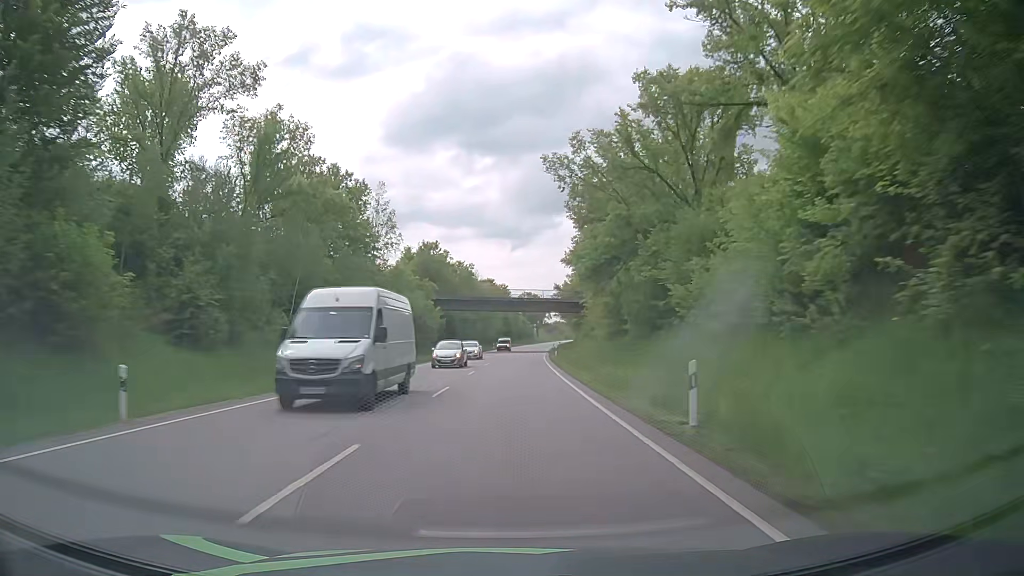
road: primary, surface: asphalt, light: Day
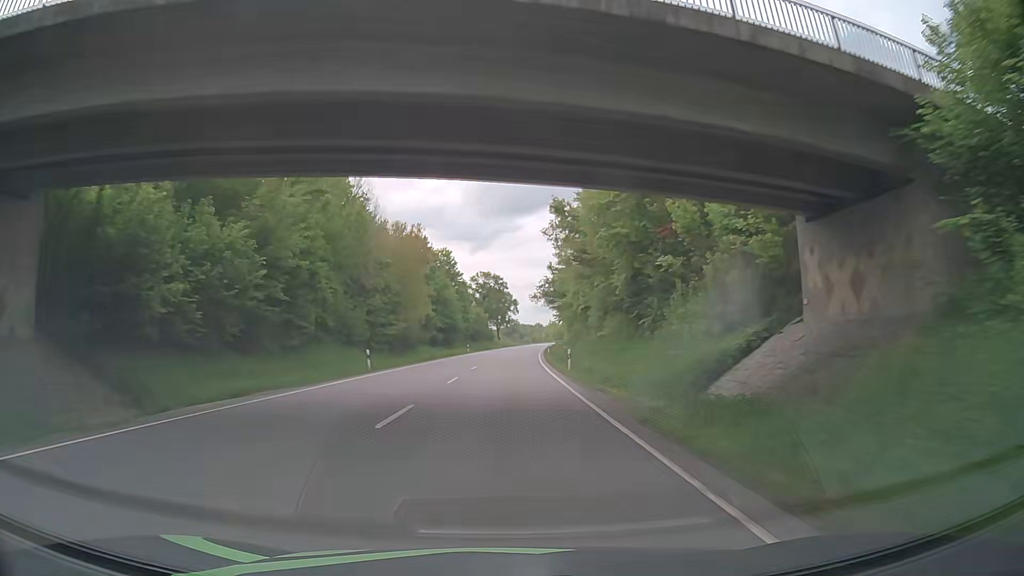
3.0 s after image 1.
(+2.6, +78.1) m; +4°
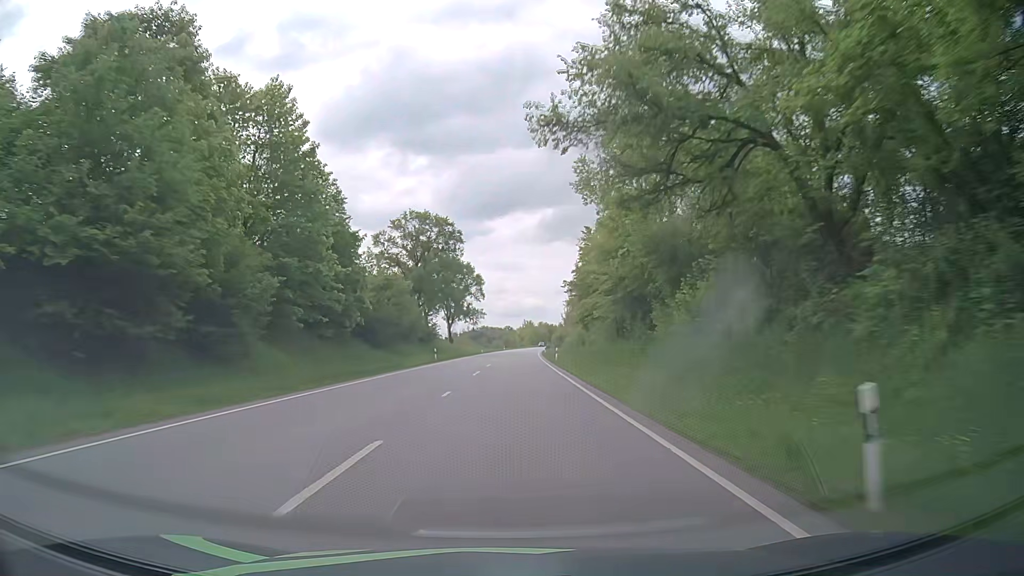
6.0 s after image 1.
(+1.5, +77.2) m; +2°
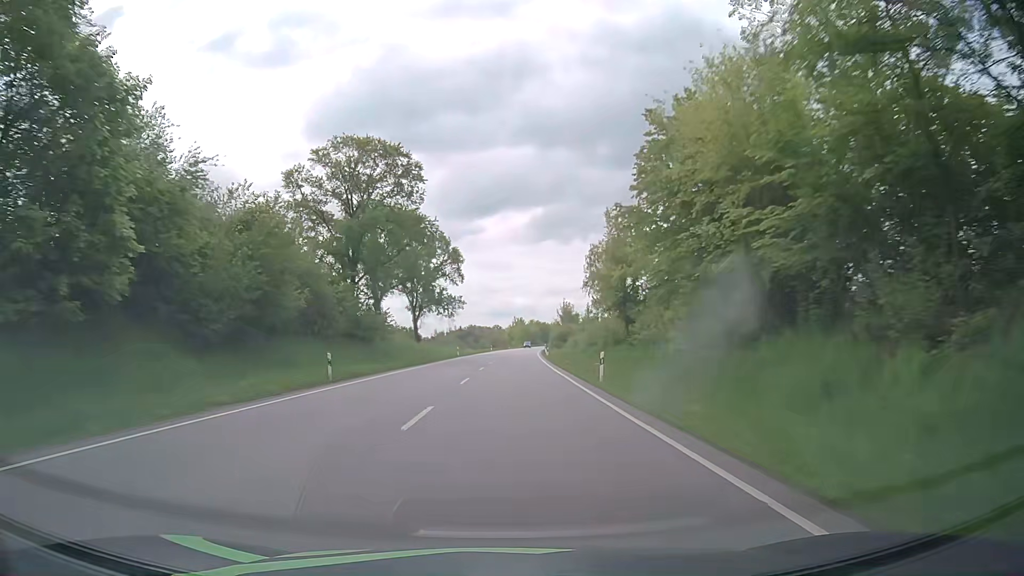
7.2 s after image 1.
(+0.3, +30.7) m; +1°
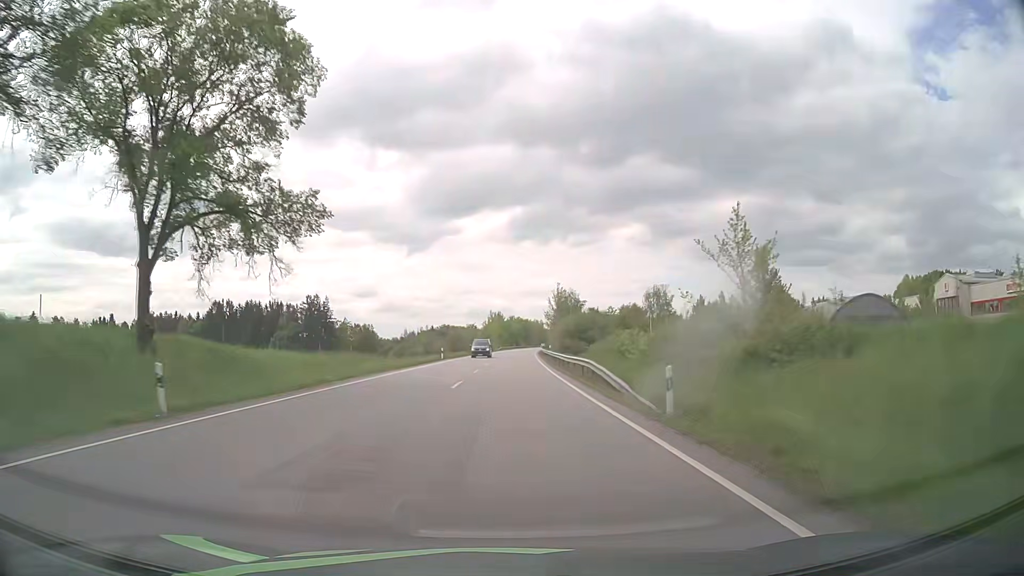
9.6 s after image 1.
(+0.7, +61.4) m; +2°
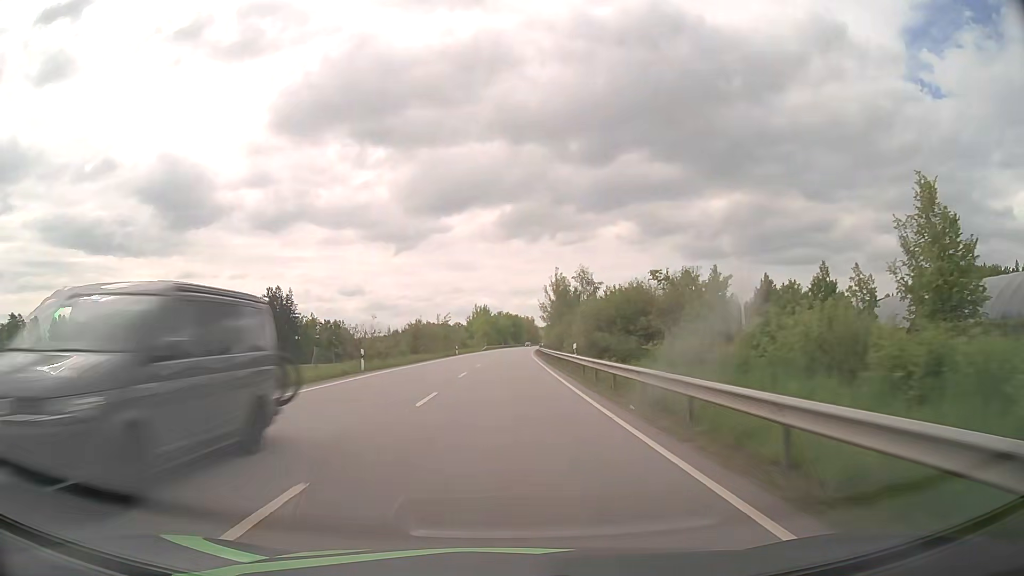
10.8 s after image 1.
(+0.3, +30.6) m; +1°
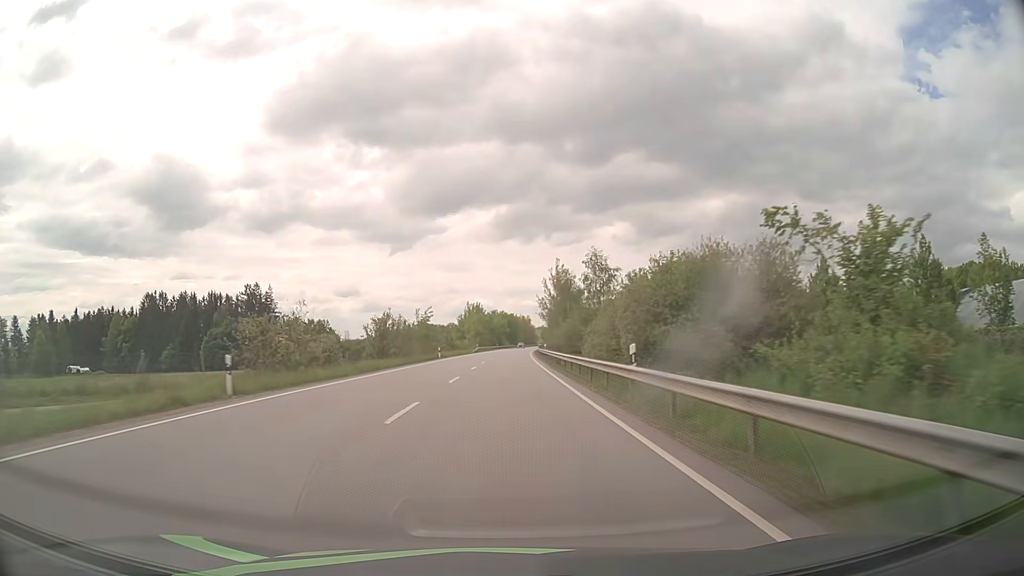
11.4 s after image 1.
(+0.1, +15.3) m; 0°
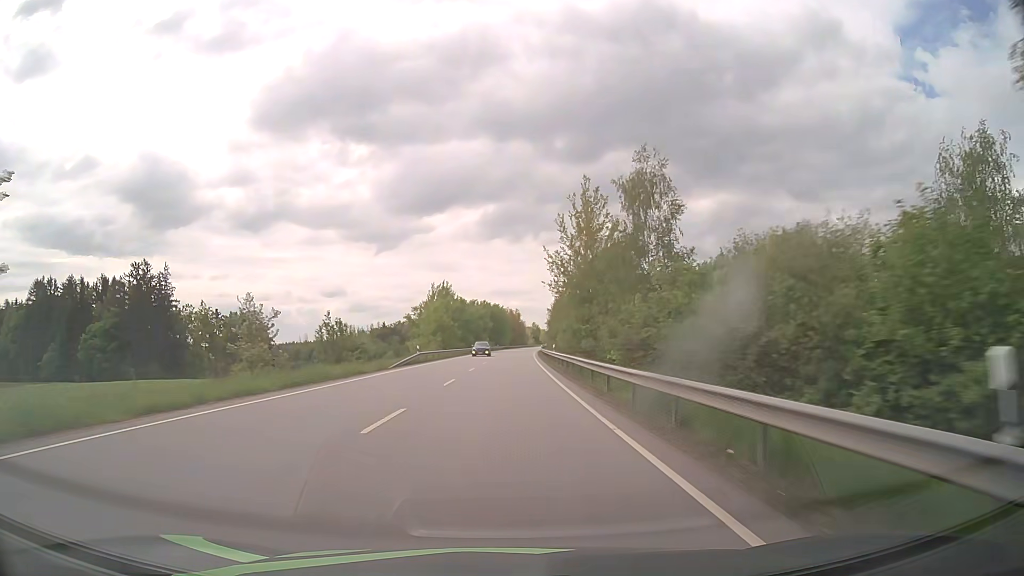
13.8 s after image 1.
(+0.8, +60.9) m; +1°
(0, +10) (0, +20) (0, +30) (0, +40) (0, +50) (+1, +60) (+1, +70) (+1, +80) (+2, +90) (+2, +100) m
